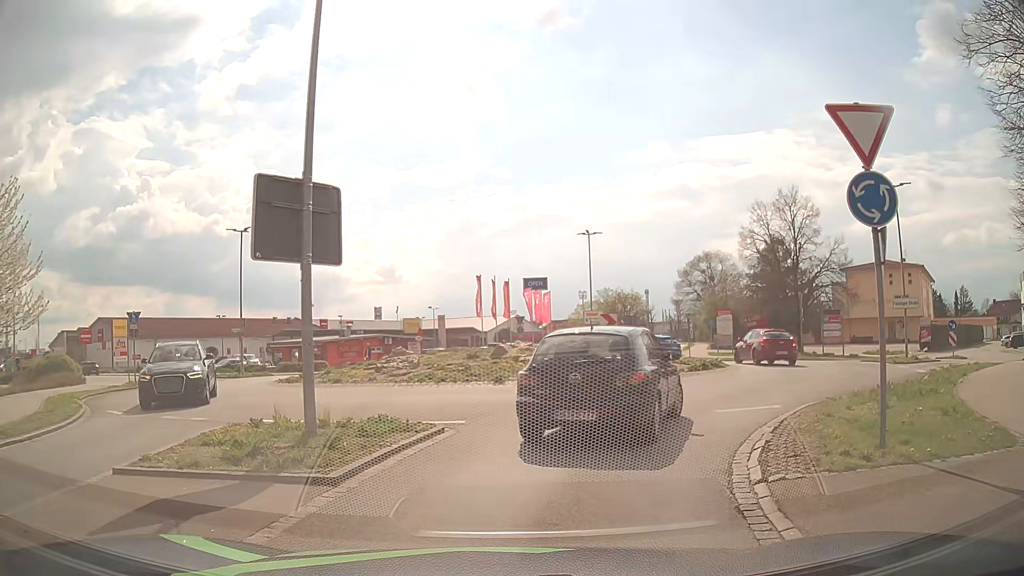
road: tertiary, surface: asphalt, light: Day
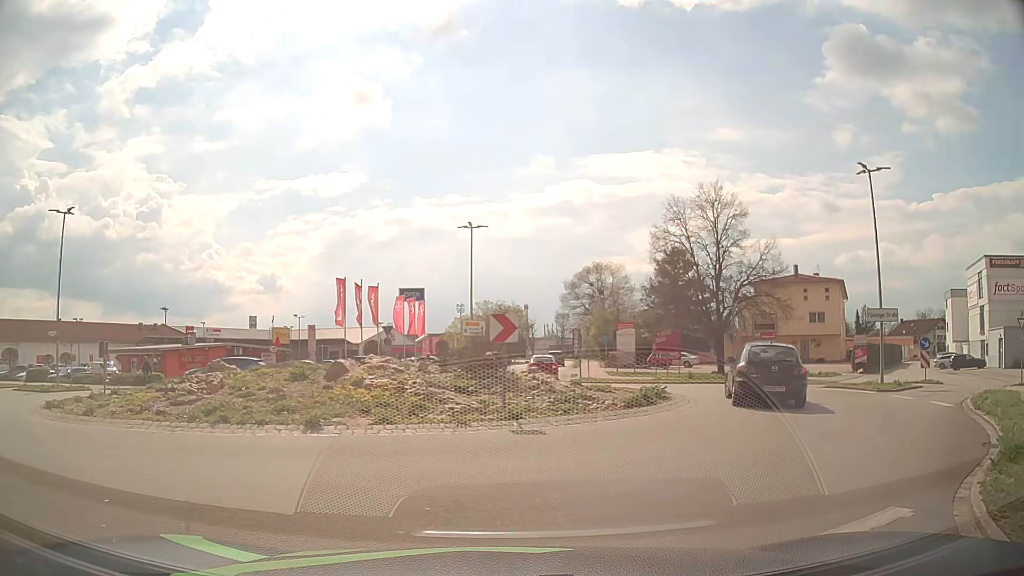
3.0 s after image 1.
(+0.5, +7.9) m; +10°
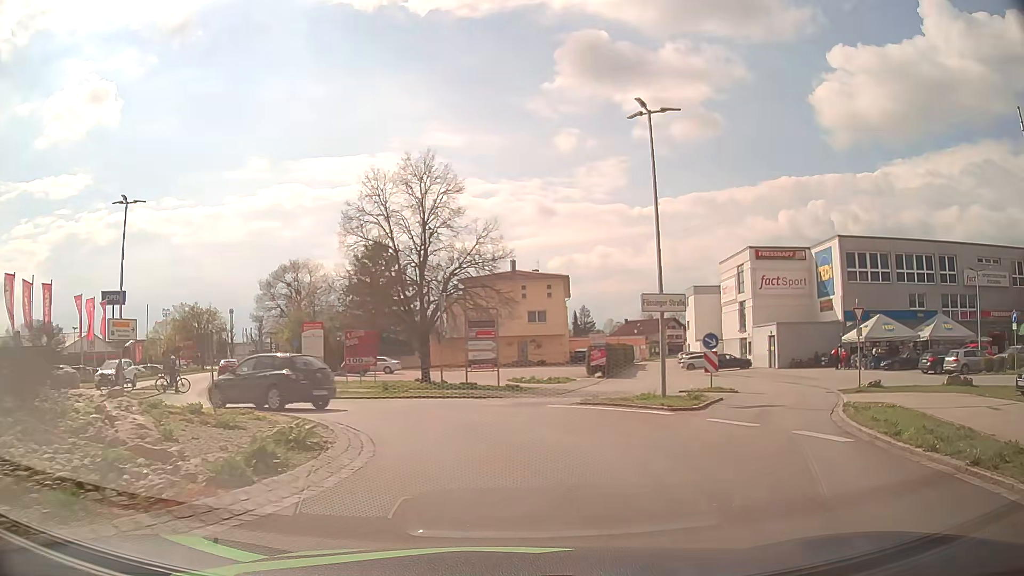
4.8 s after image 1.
(+1.8, +7.7) m; +25°
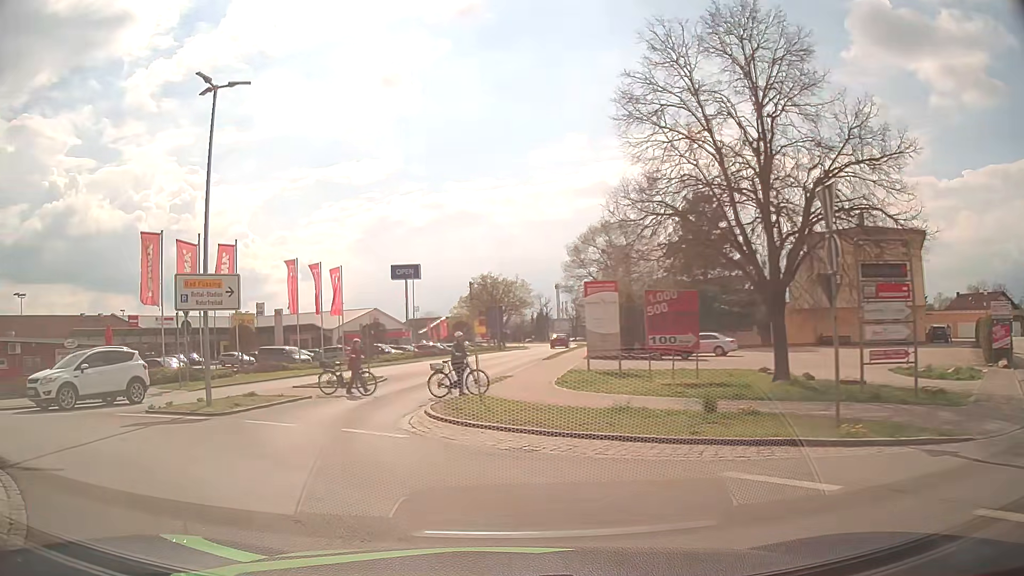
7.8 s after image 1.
(-1.3, +14.7) m; -27°
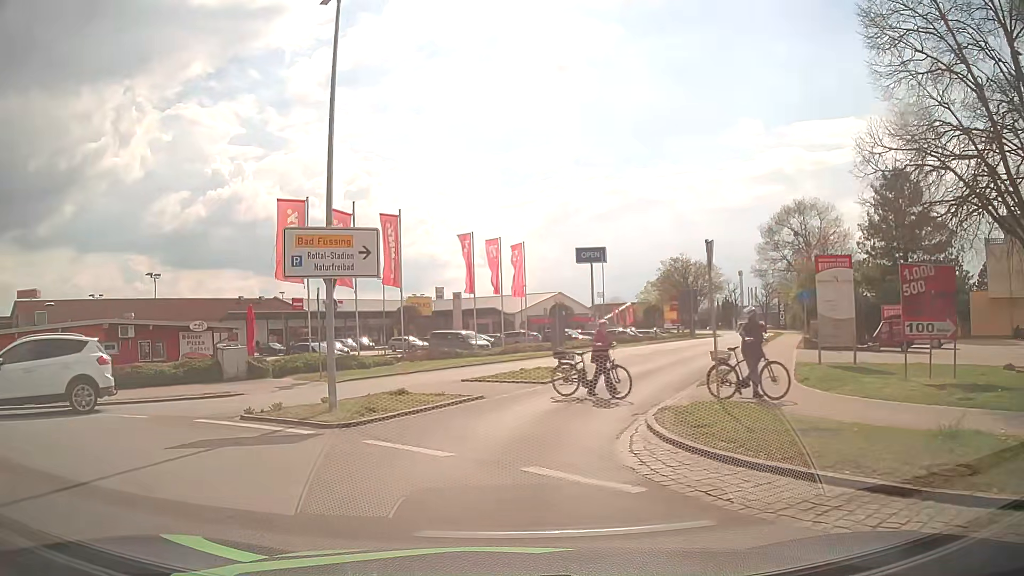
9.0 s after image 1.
(-0.7, +4.9) m; -17°
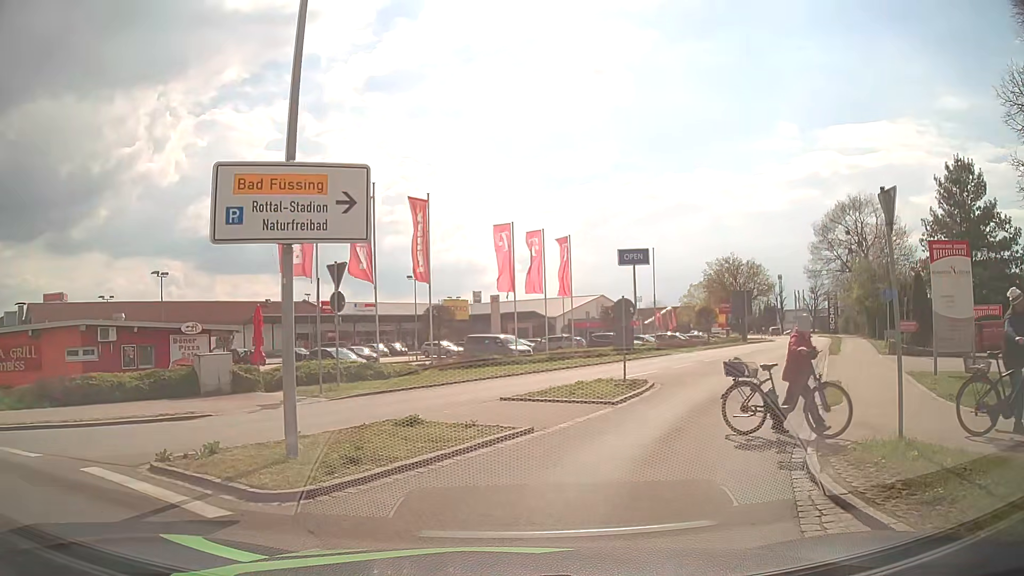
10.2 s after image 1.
(-0.2, +4.8) m; -2°
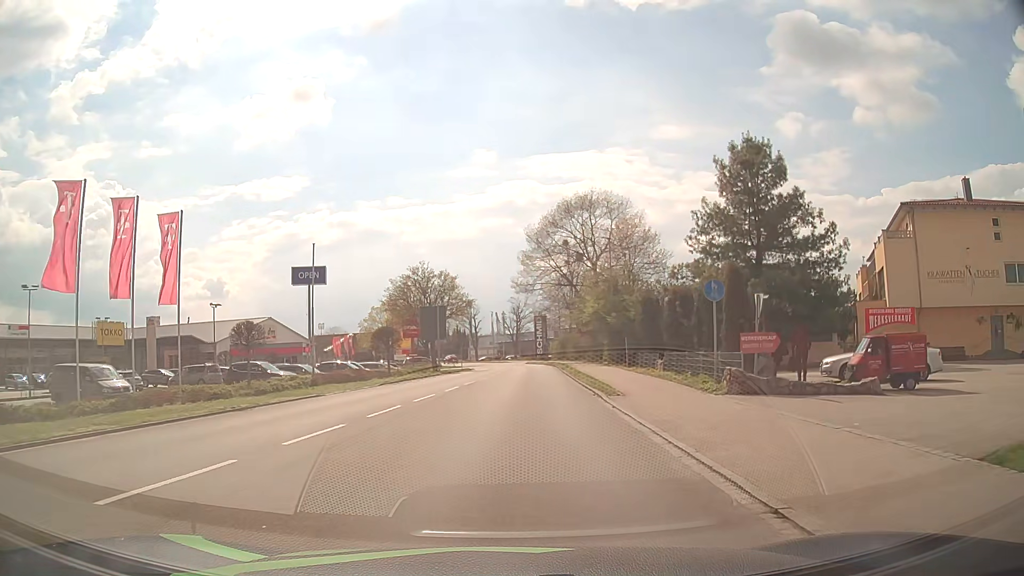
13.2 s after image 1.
(+3.5, +14.1) m; +26°
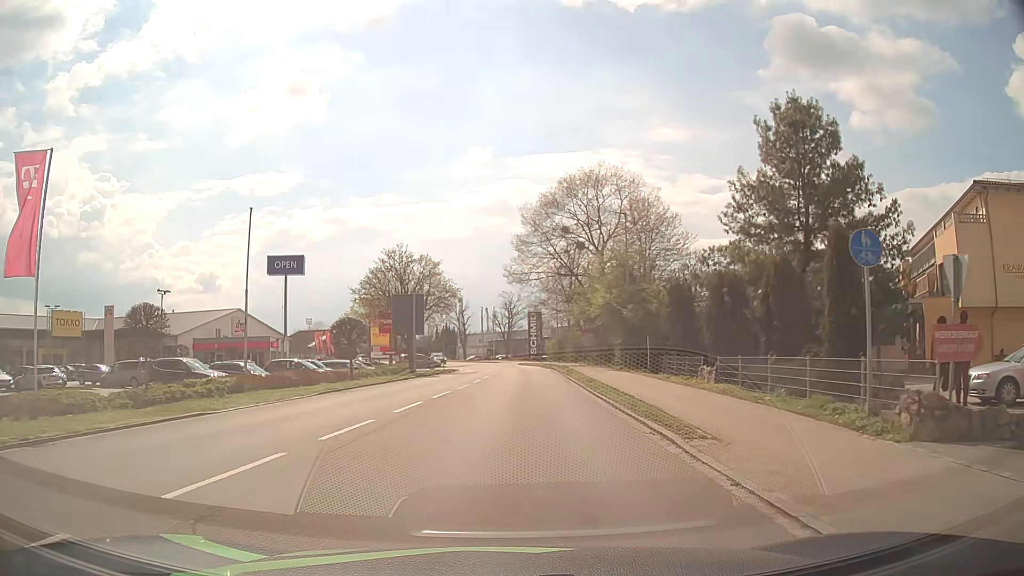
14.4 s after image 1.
(+0.1, +8.9) m; +1°
(0, +10) (0, +20) (+1, +30) (+1, +40) (+1, +50) (0, +60) (-1, +70) (-3, +80) (-5, +90) (-7, +99) m
